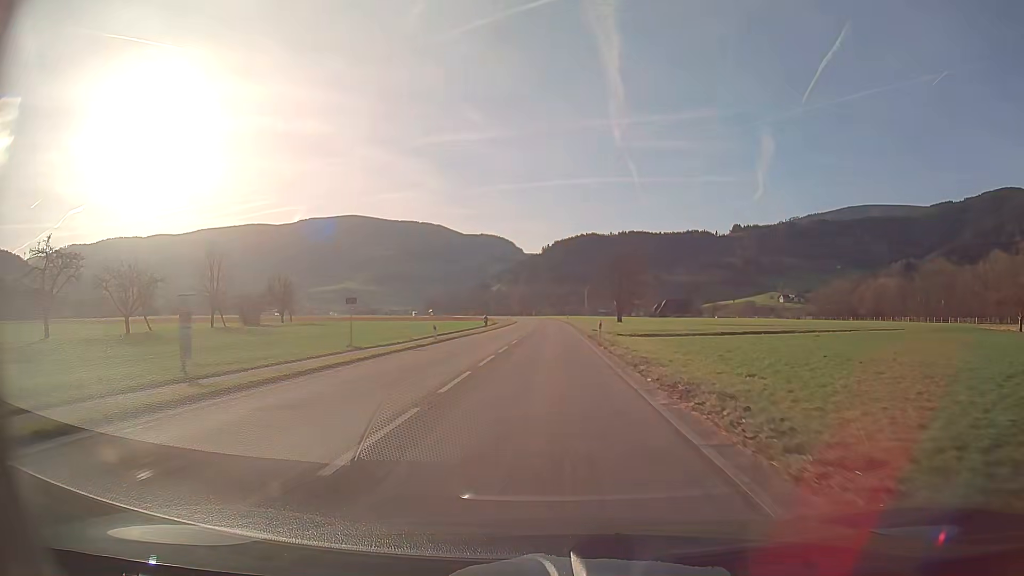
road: secondary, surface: asphalt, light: Day
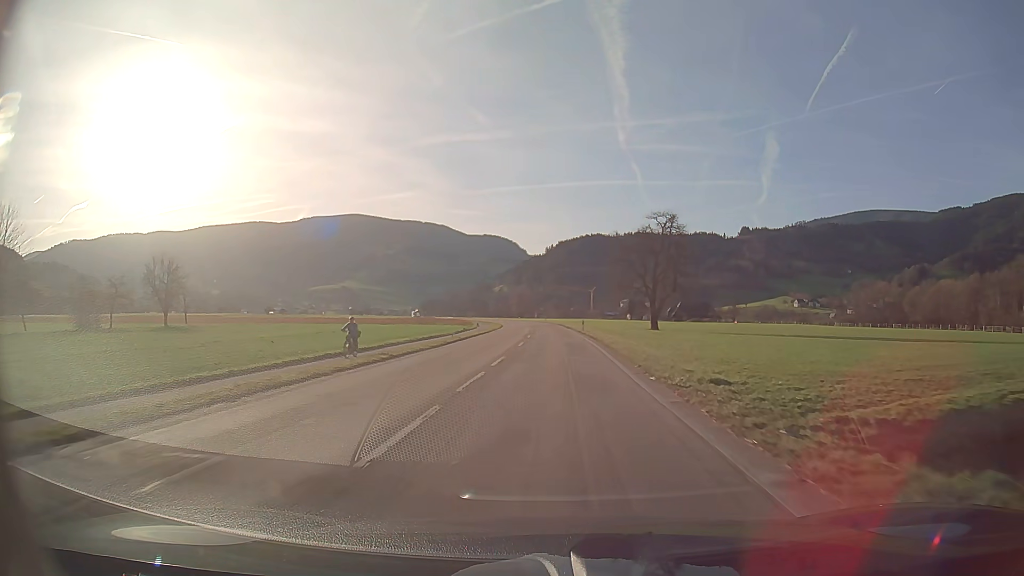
(-0.2, +41.7) m; 0°
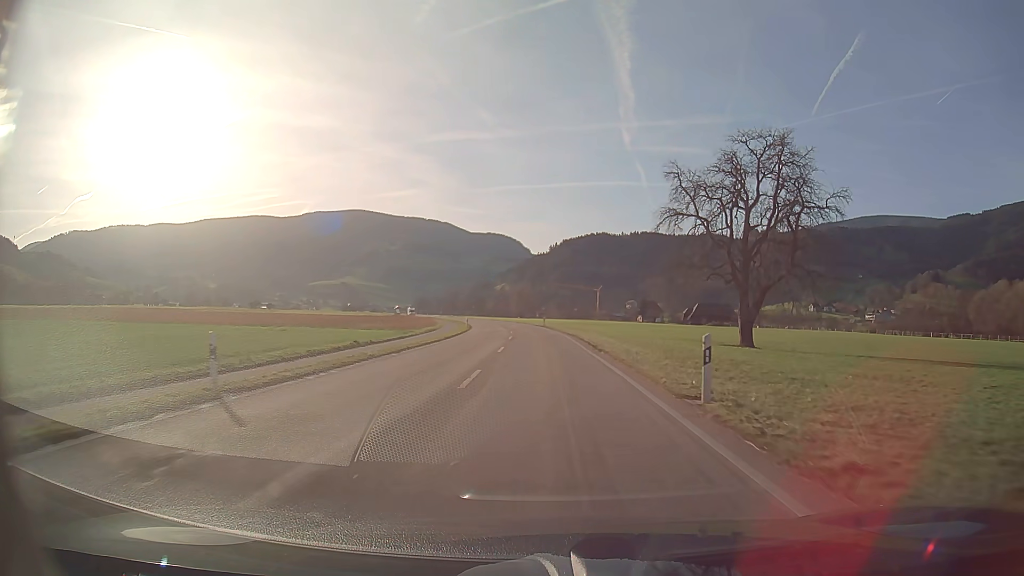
(0.0, +41.7) m; 0°
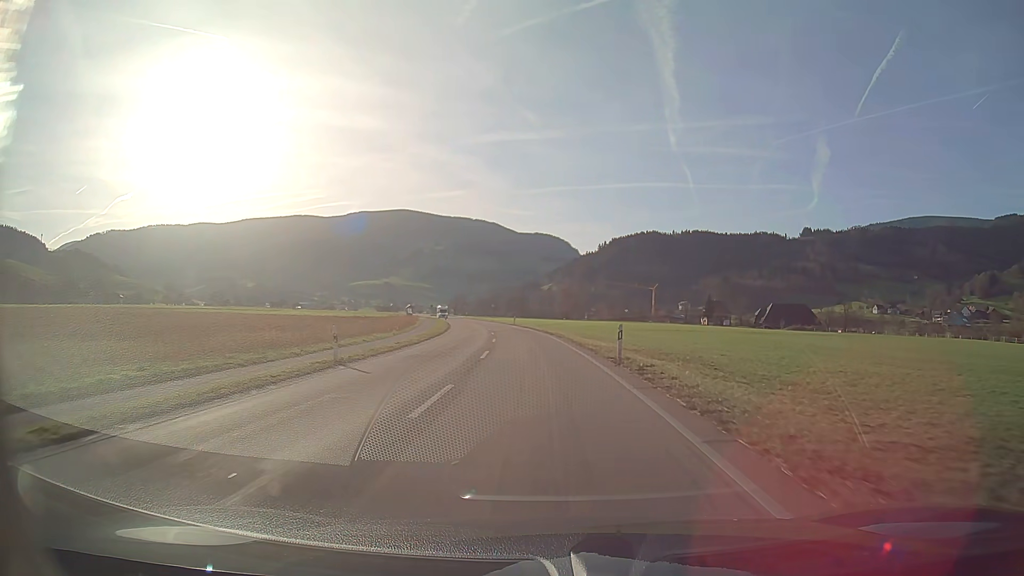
(-1.6, +52.1) m; -4°
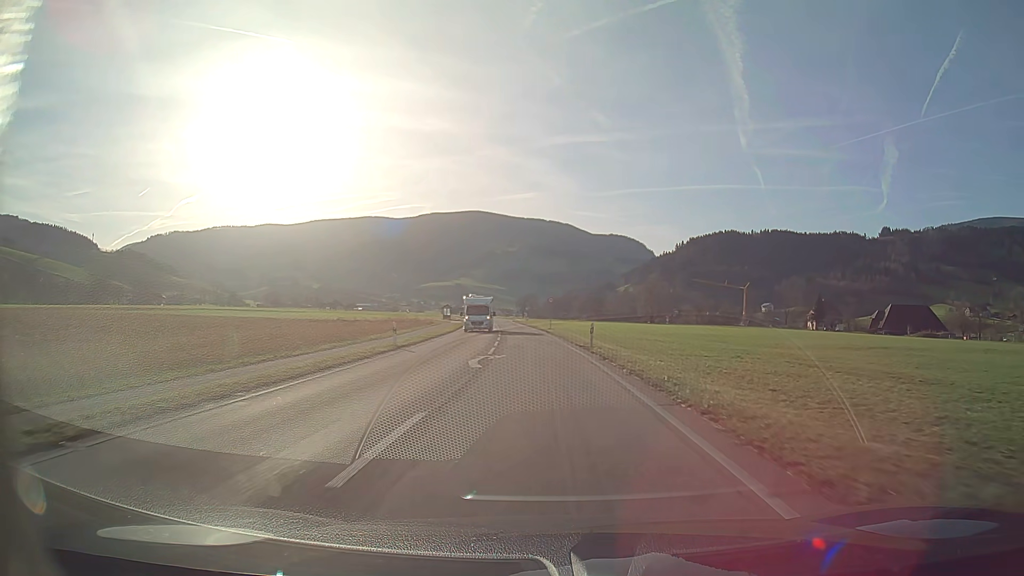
(-2.9, +52.0) m; -6°
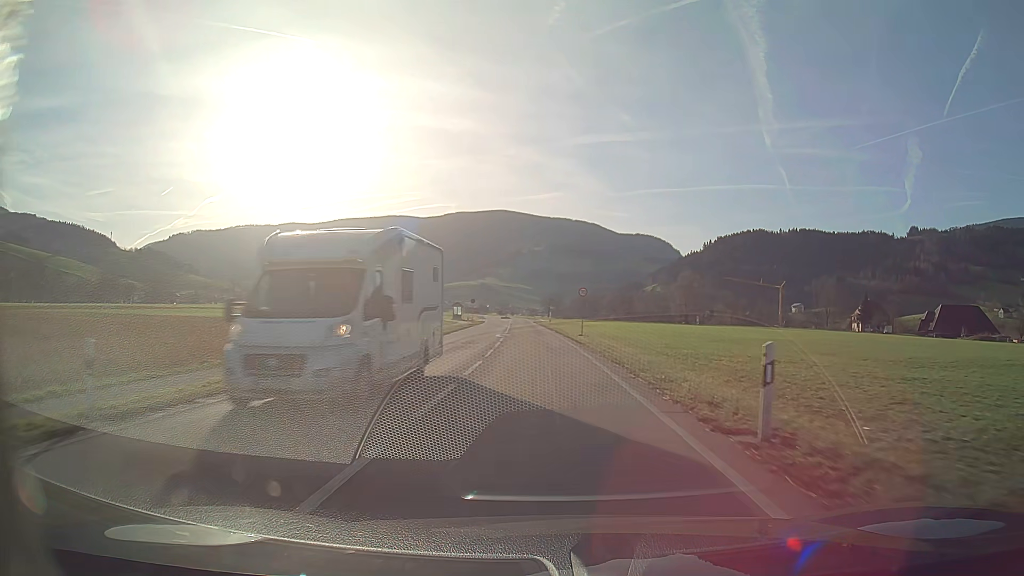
(-0.4, +20.8) m; -2°
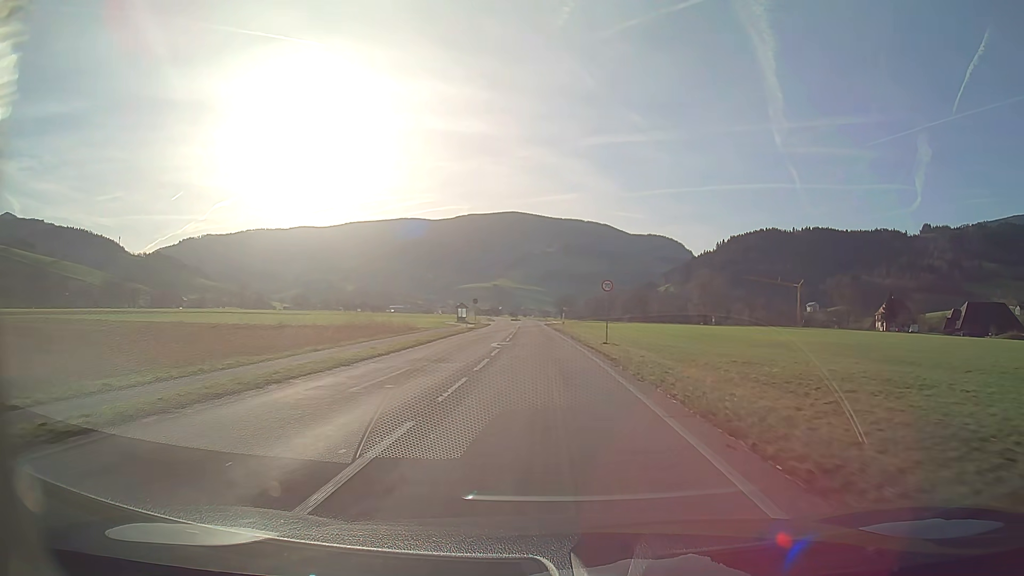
(-0.1, +10.4) m; -1°
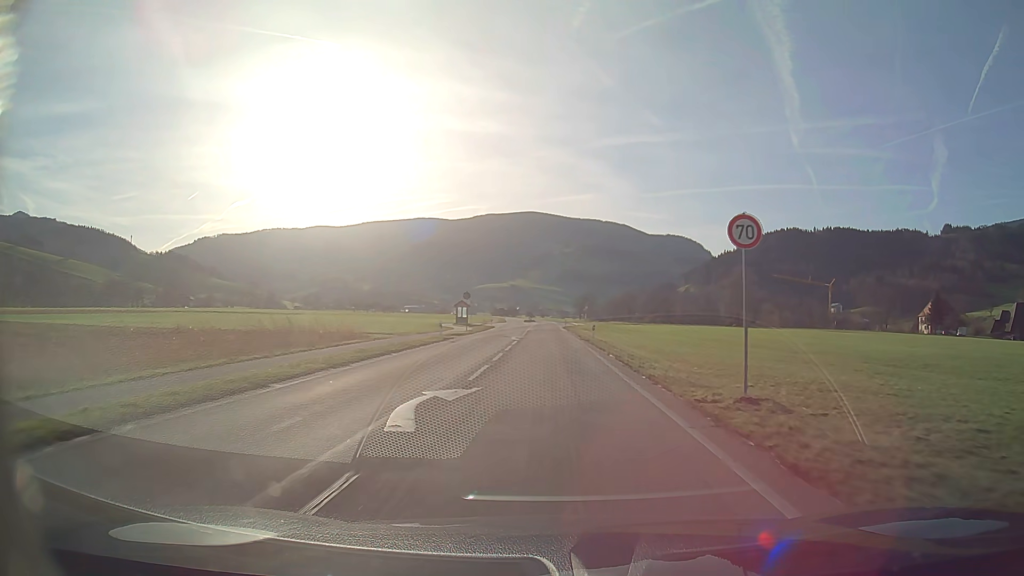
(-0.3, +20.8) m; -1°
(0, +10) (0, +20) (0, +30) (0, +40) (0, +50) (-1, +60) (-1, +70) (-1, +80) (-1, +90) (-1, +100) m
